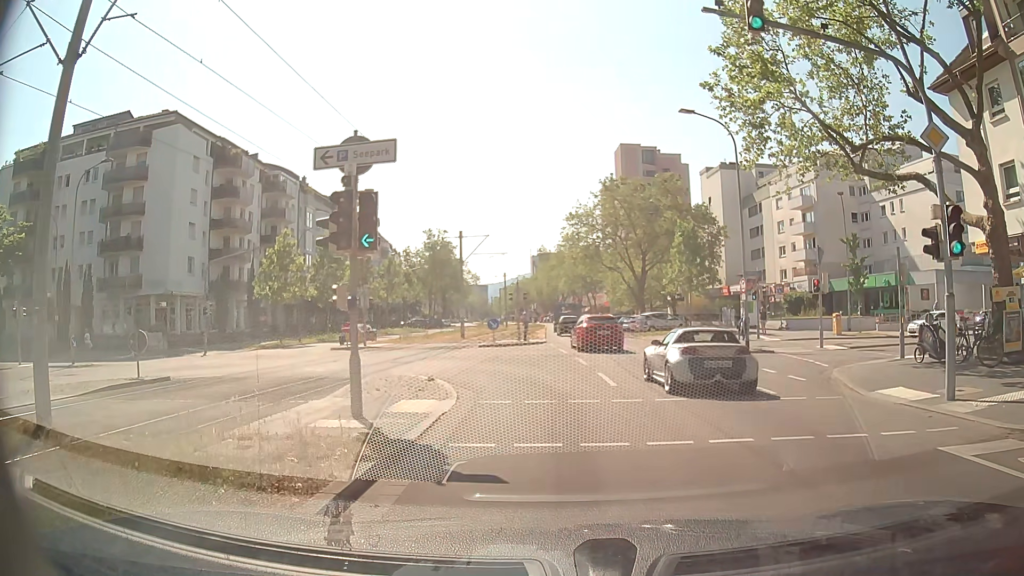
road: tertiary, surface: asphalt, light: Day
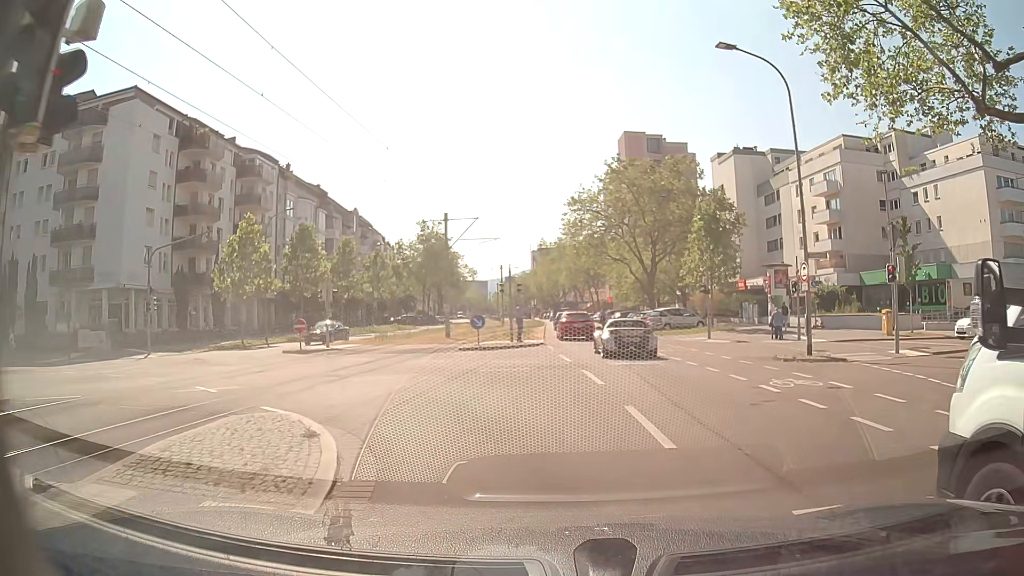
(-0.2, +7.0) m; 0°
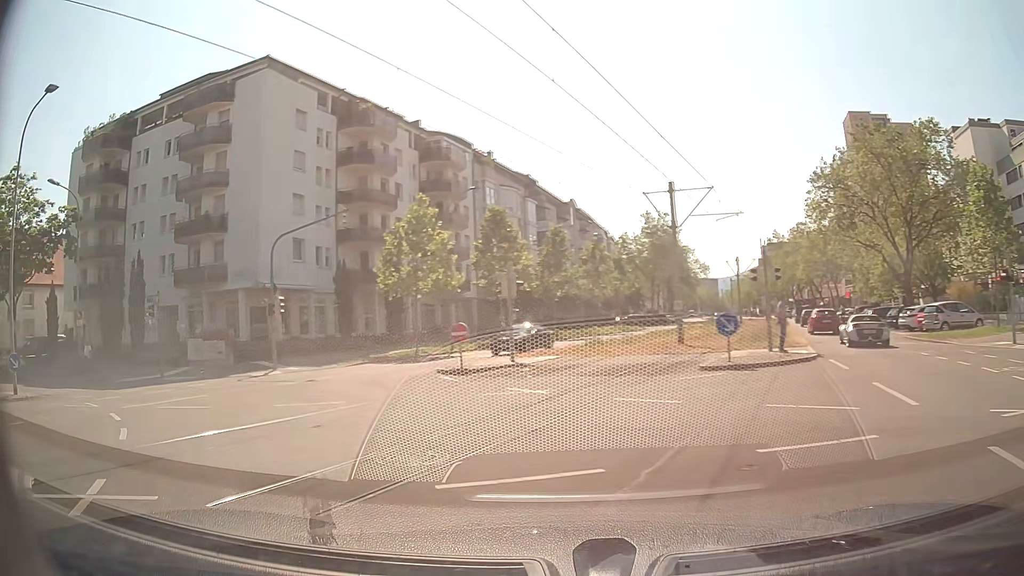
(-1.1, +9.4) m; -20°
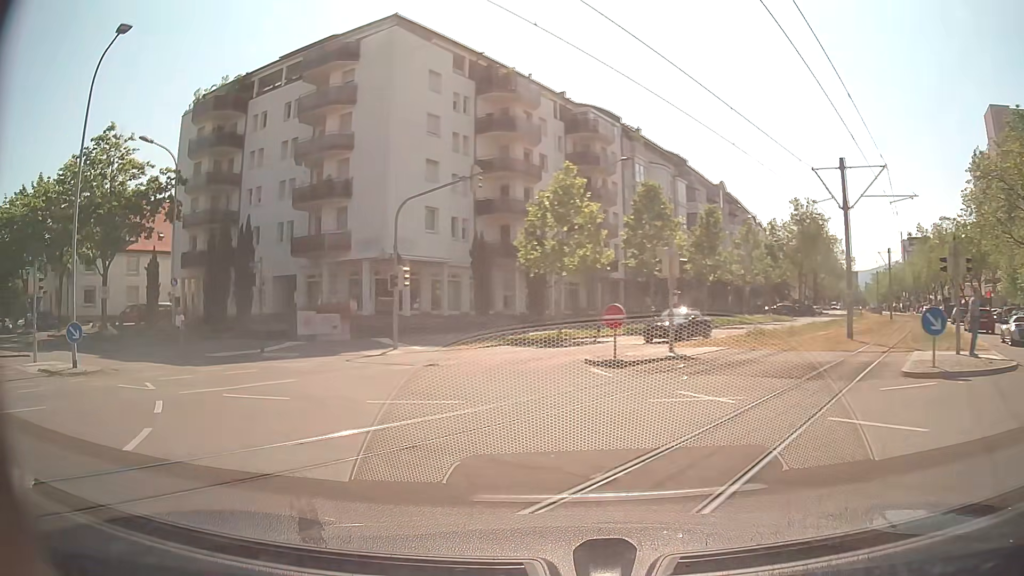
(-0.4, +3.3) m; -13°
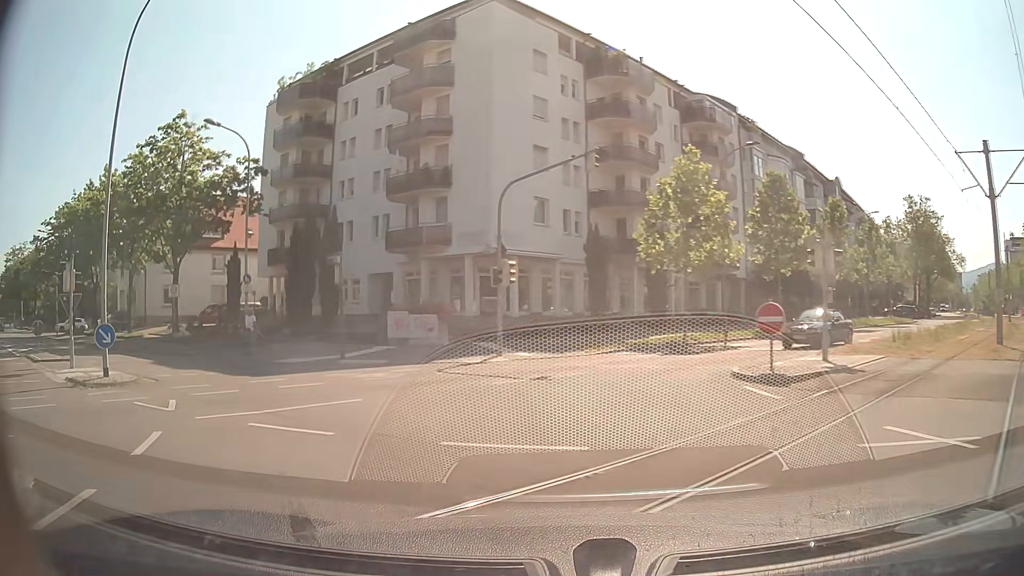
(-0.3, +3.5) m; -9°
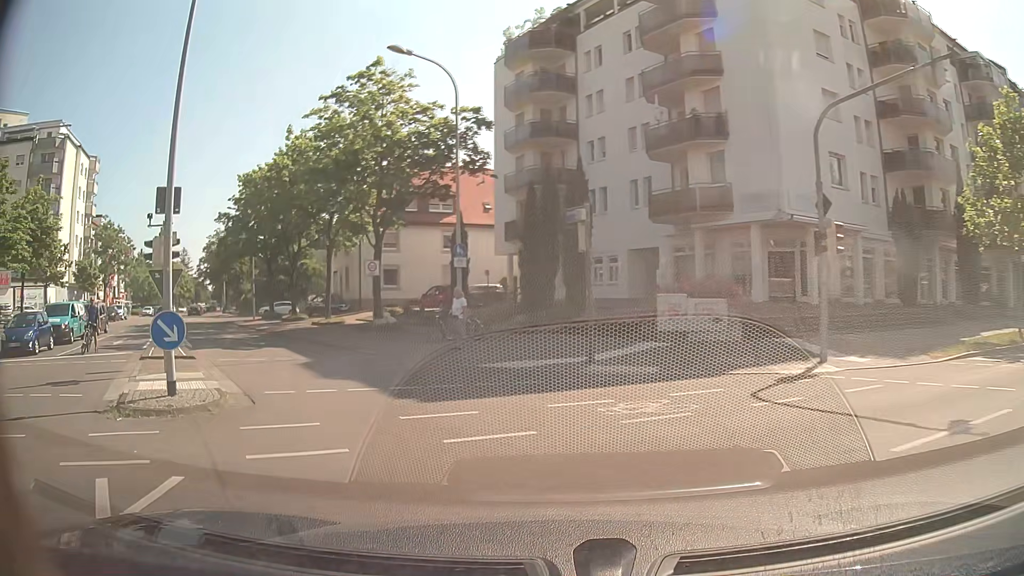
(-1.4, +7.2) m; -22°
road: residential
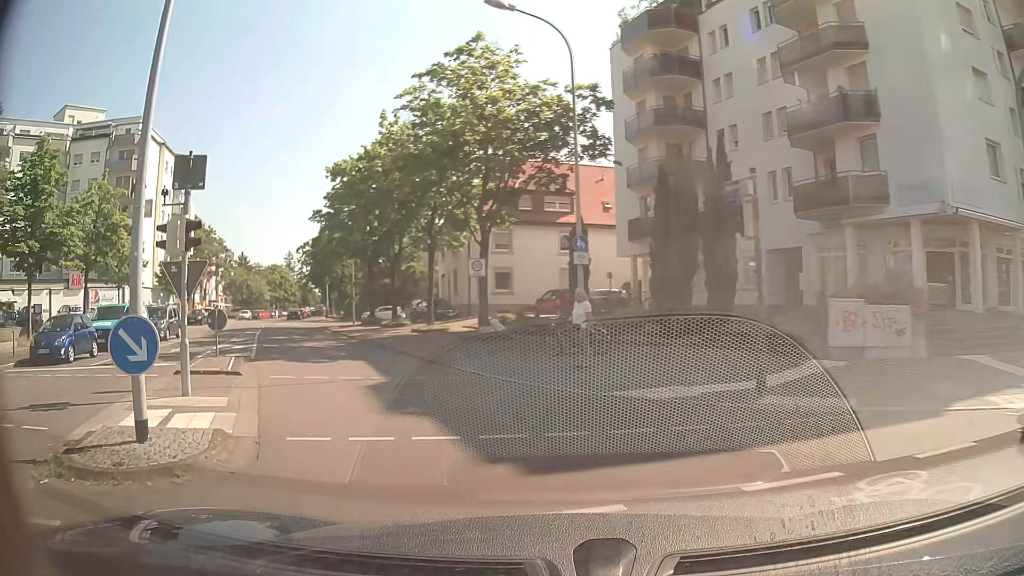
(-0.4, +3.9) m; -10°
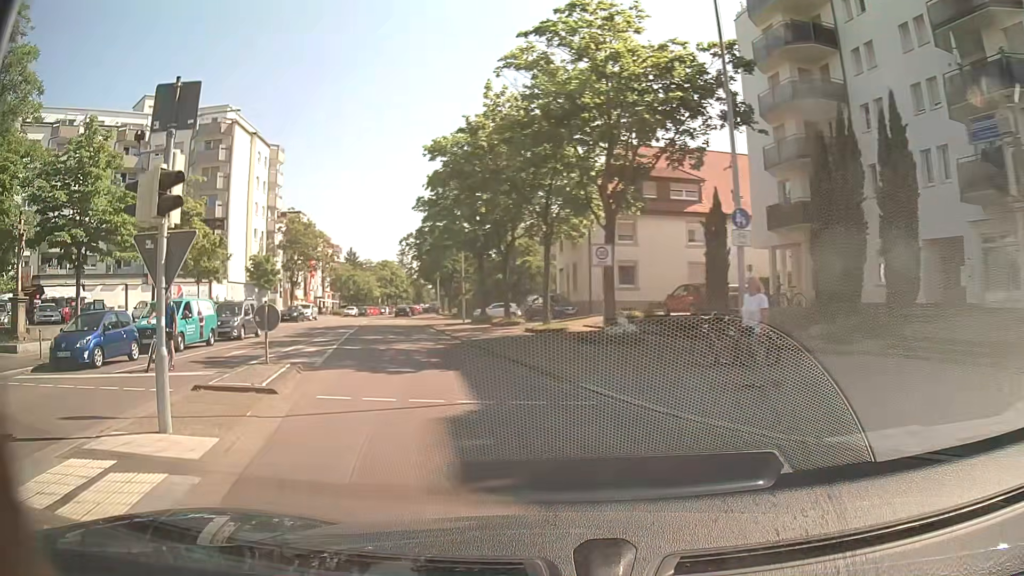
(-0.4, +4.1) m; -10°
